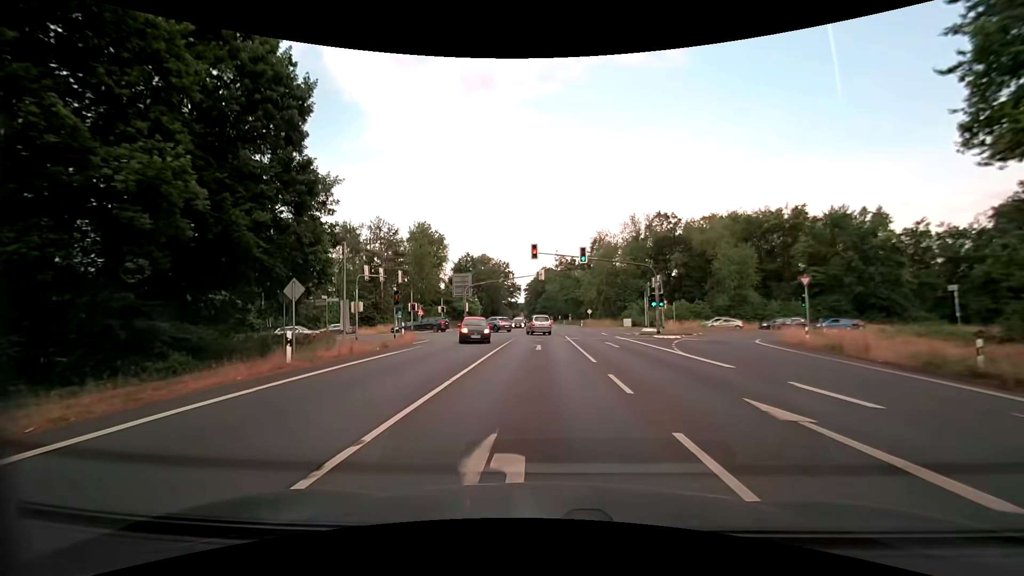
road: primary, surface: asphalt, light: Day
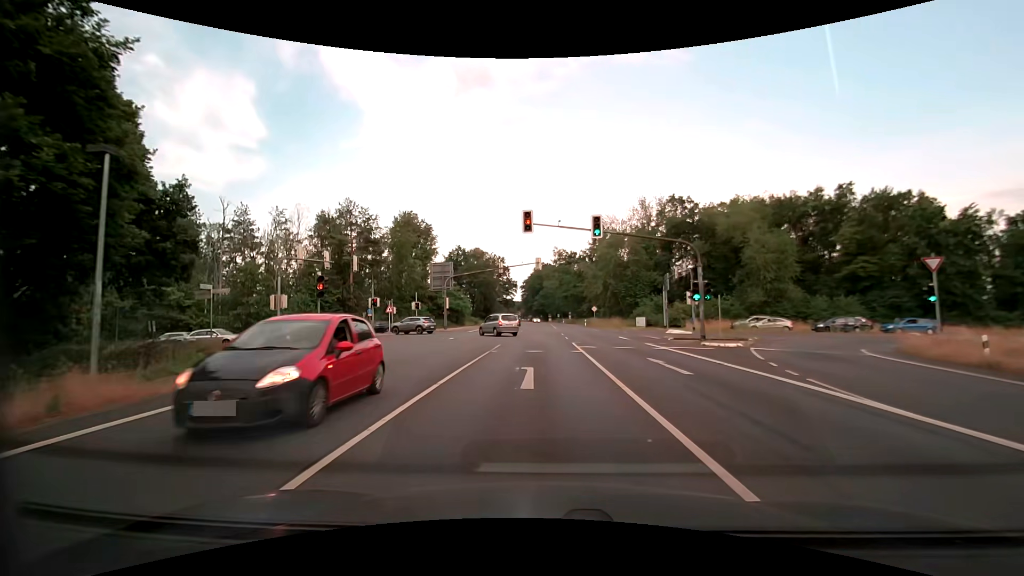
(0.0, +11.8) m; 0°
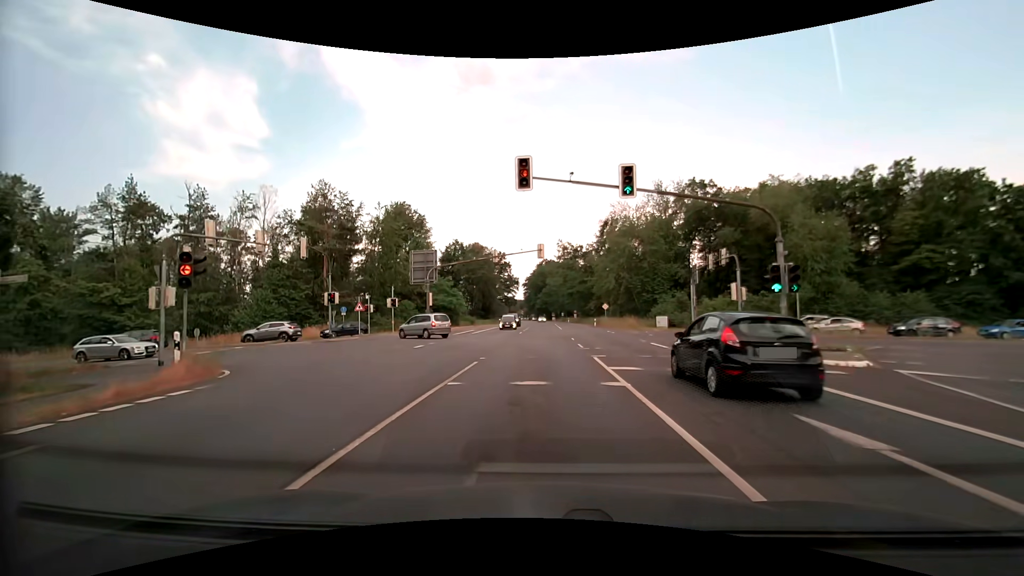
(0.0, +9.1) m; -1°
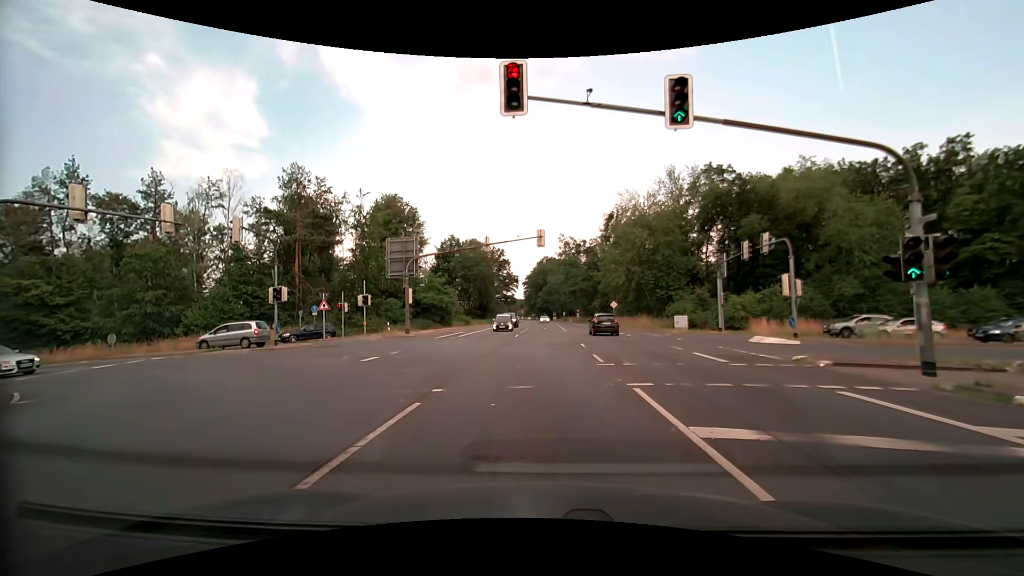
(0.0, +6.4) m; +1°
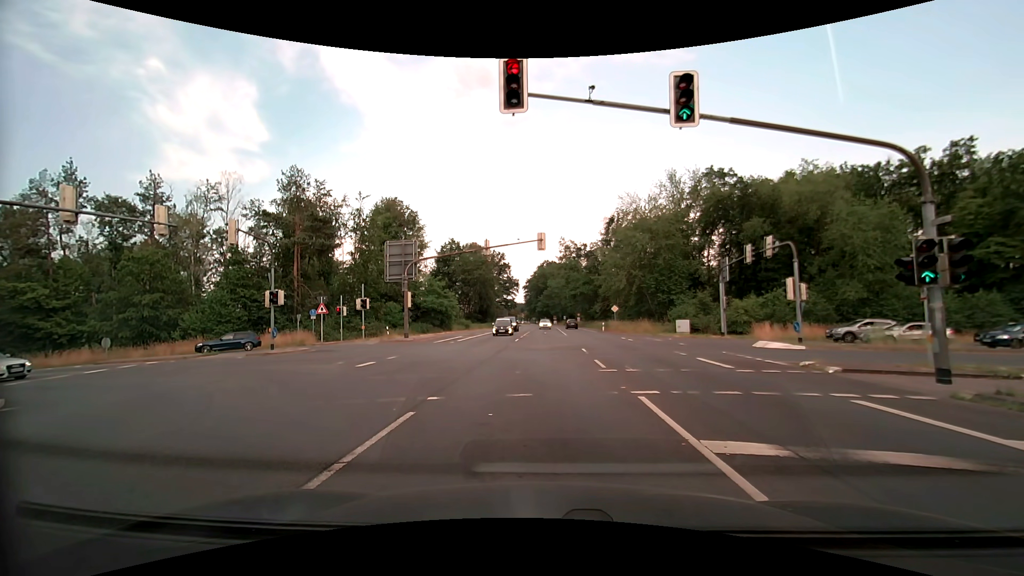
(0.0, +0.4) m; 0°
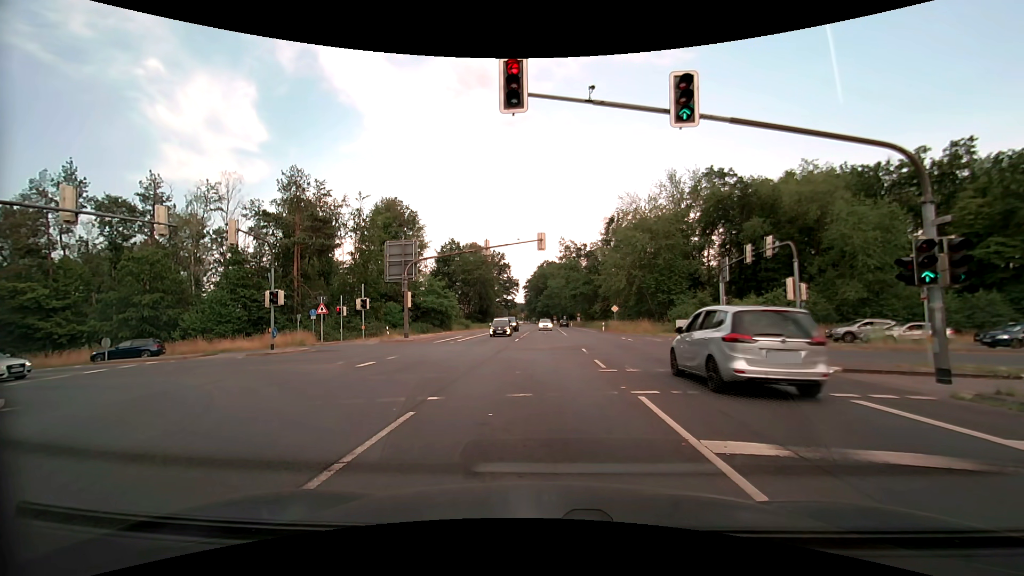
(0.0, 0.0) m; 0°
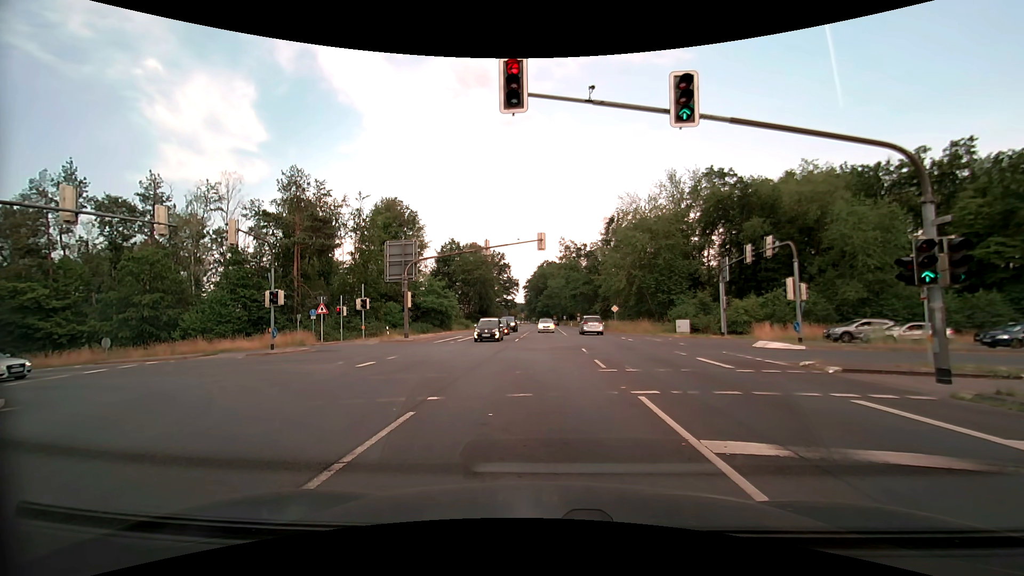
(0.0, 0.0) m; 0°
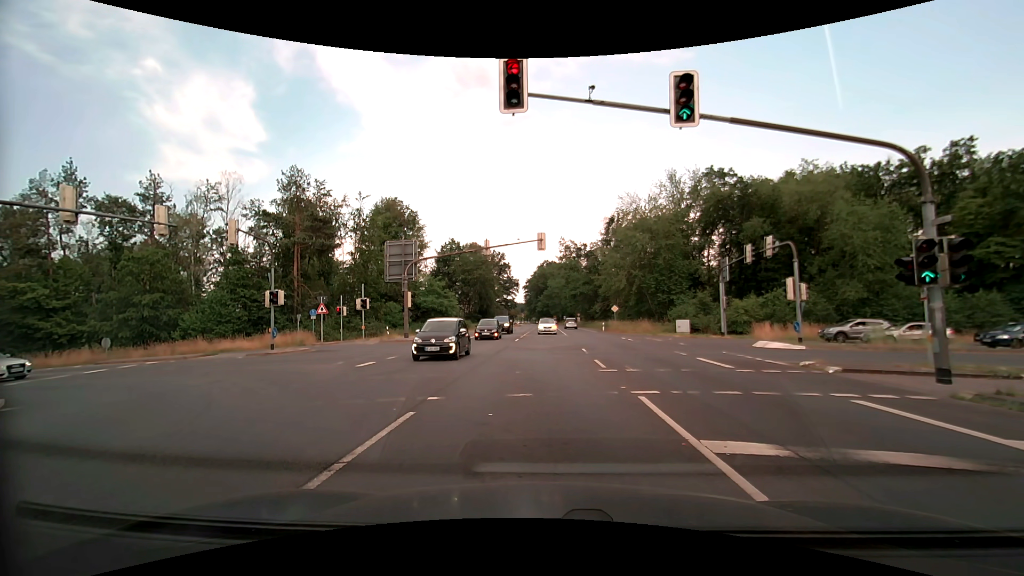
(0.0, 0.0) m; 0°
(0, +10) (-2, +20) (-7, +28) (-16, +33) (-26, +33) (-36, +32) (-46, +31) (-56, +30) (-66, +29) (-76, +29) m
